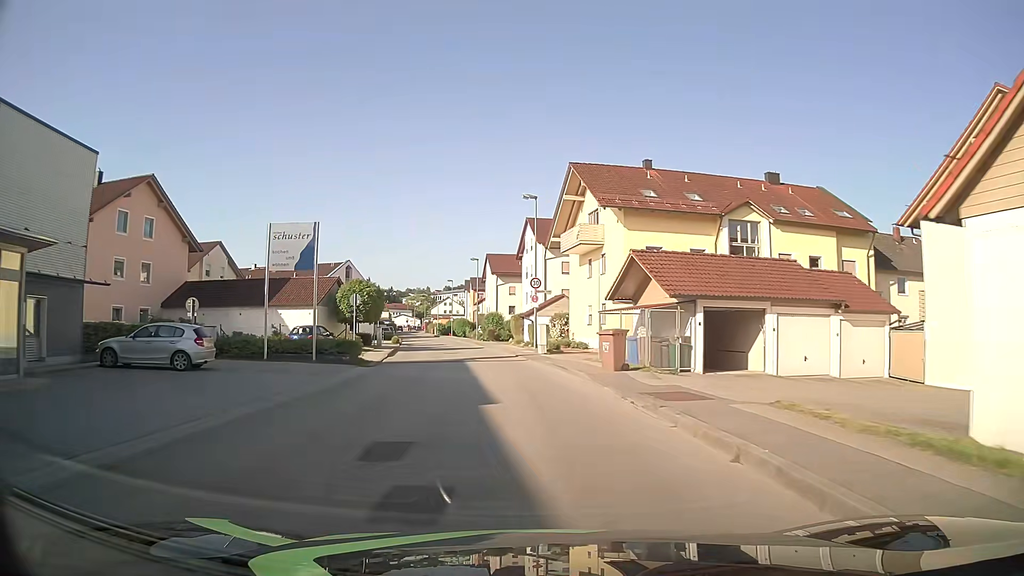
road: unclassified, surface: asphalt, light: Day
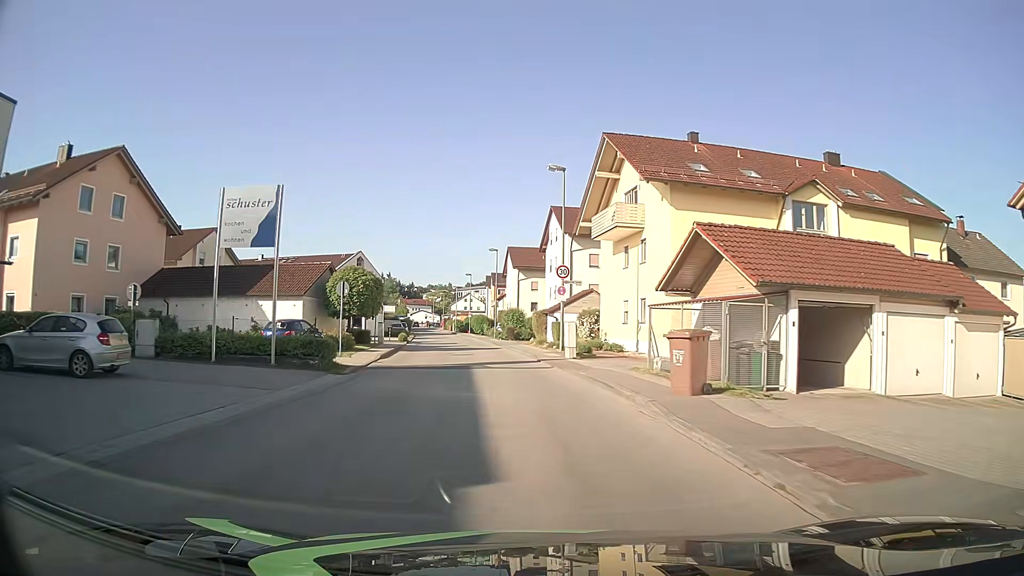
(-0.2, +6.1) m; -3°
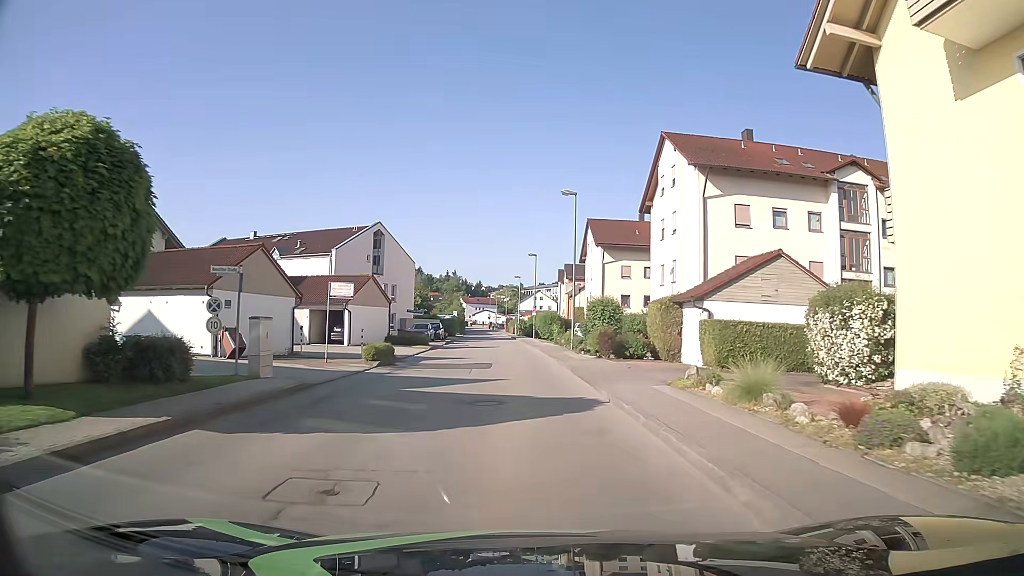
(-1.5, +27.0) m; -6°
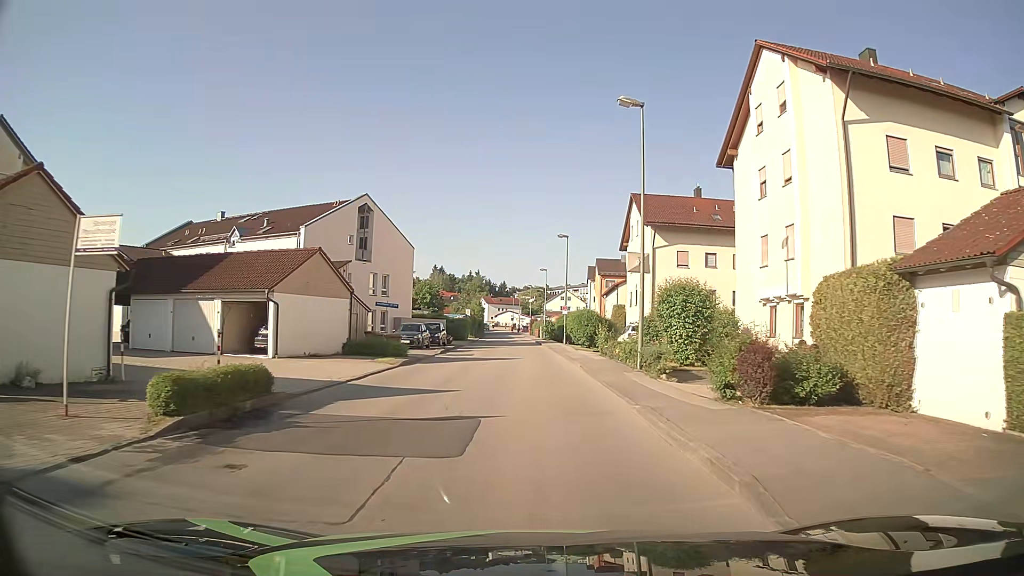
(-0.5, +14.7) m; -1°
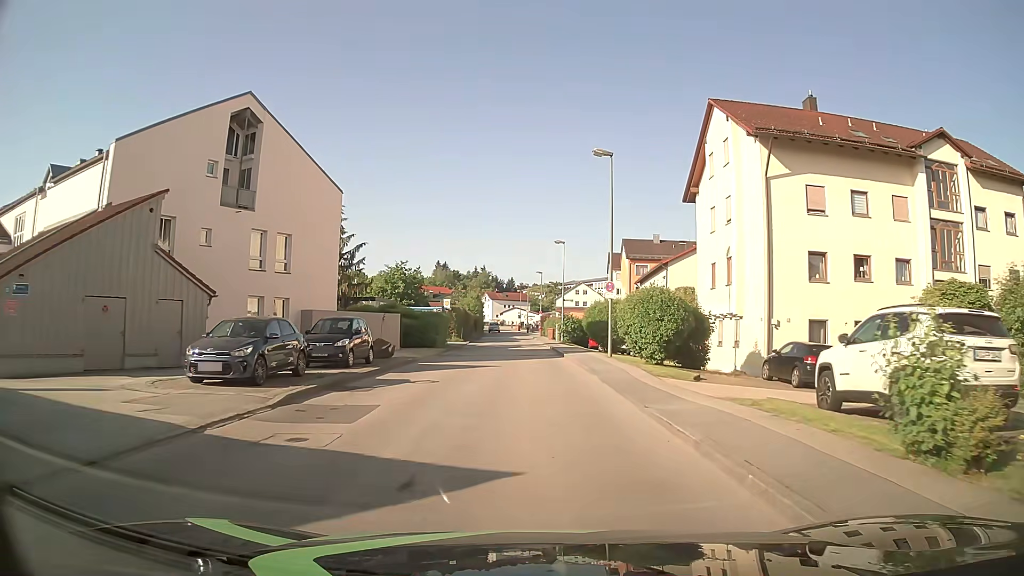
(-0.7, +23.9) m; -2°
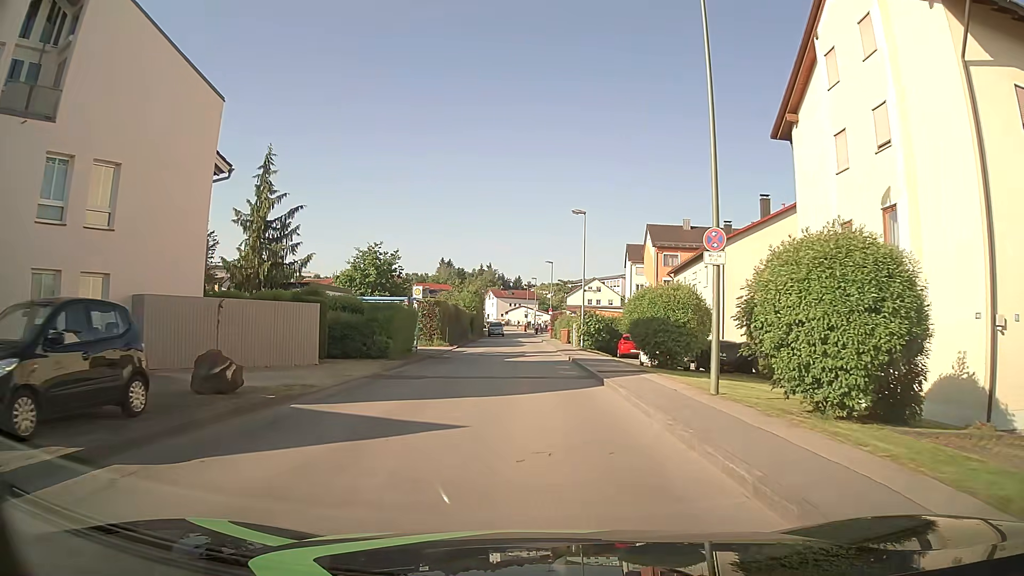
(0.0, +14.4) m; 0°
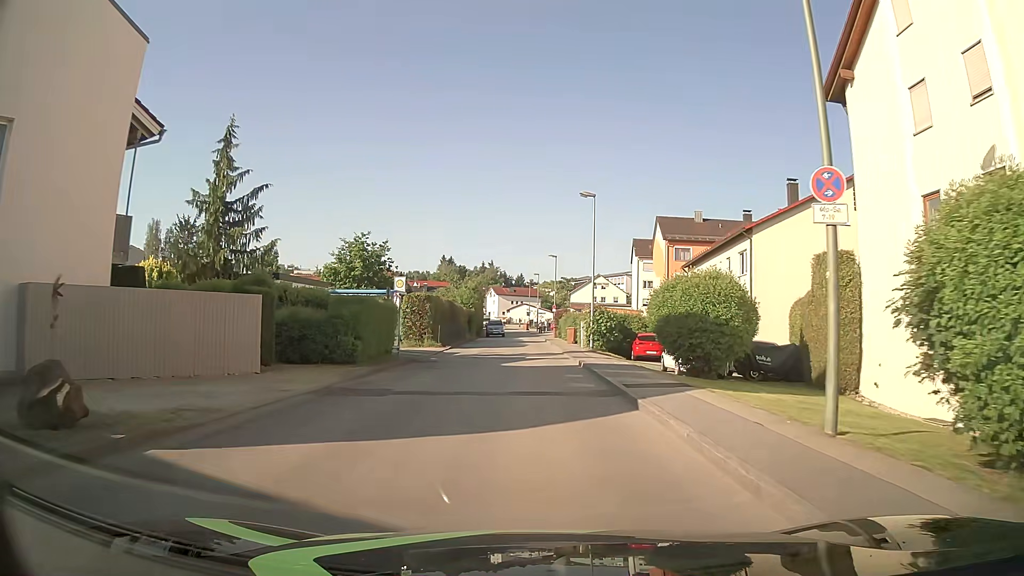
(0.0, +4.8) m; 0°
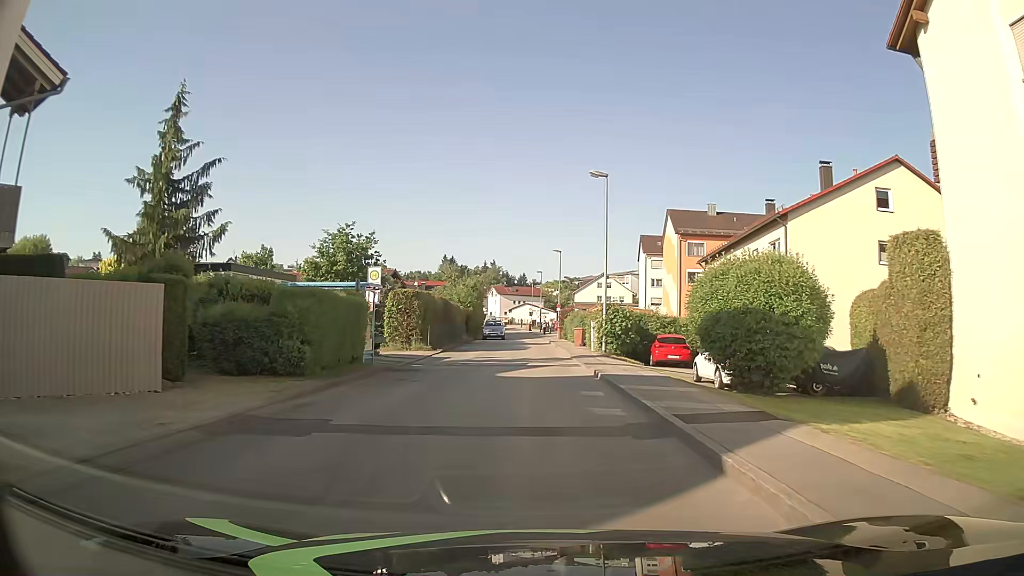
(0.0, +4.8) m; 0°
(0, +10) (0, +20) (0, +30) (0, +40) (-1, +50) (-1, +60) (-1, +70) (-2, +80) (-3, +90) (-3, +100) m
